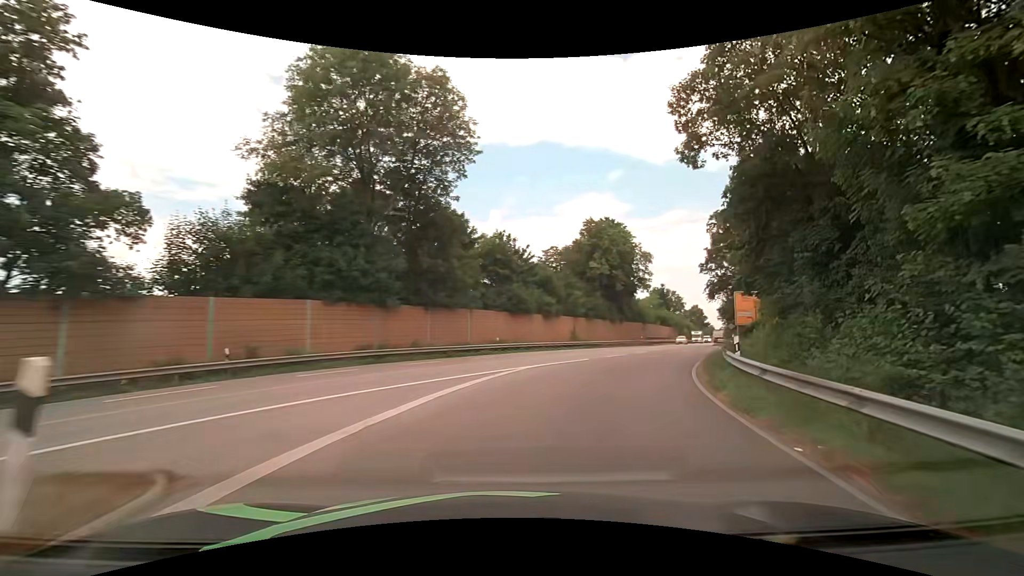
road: primary_link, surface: asphalt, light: Day
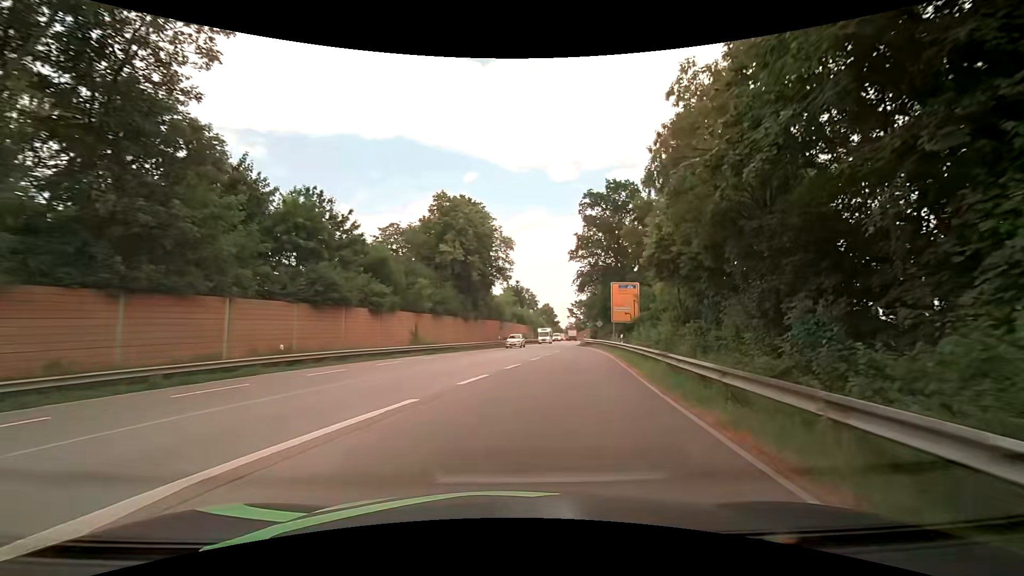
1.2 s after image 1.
(+2.3, +13.7) m; +17°
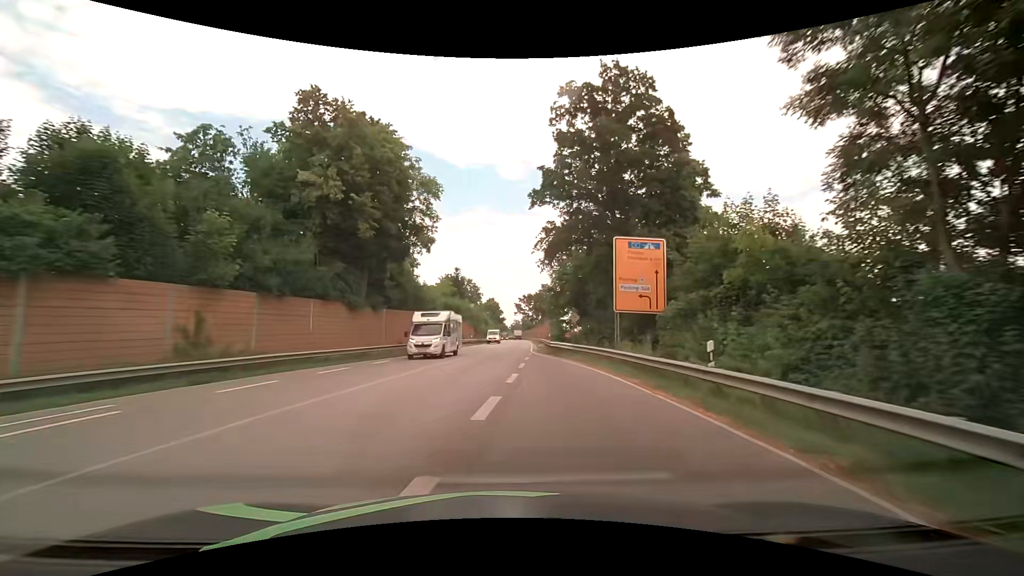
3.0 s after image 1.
(+2.3, +23.1) m; +8°
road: primary
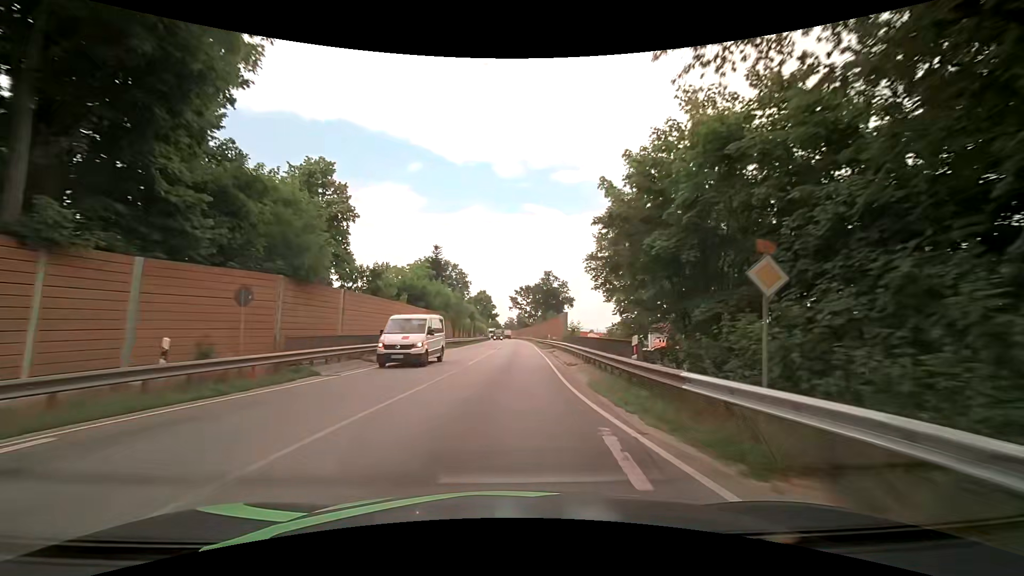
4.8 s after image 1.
(0.0, +27.7) m; 0°
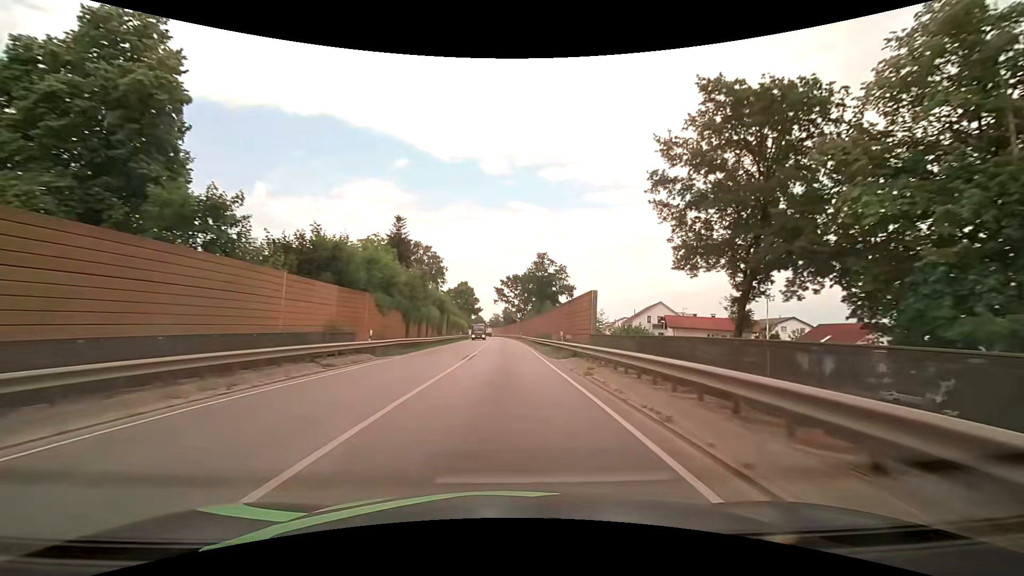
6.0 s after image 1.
(+0.4, +21.4) m; +3°
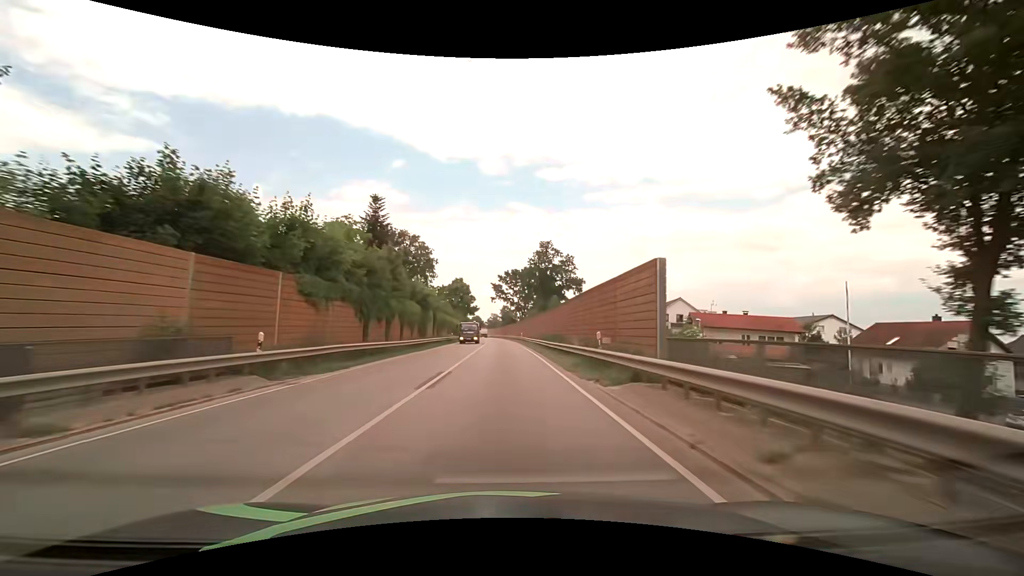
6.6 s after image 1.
(-0.1, +11.6) m; 0°
